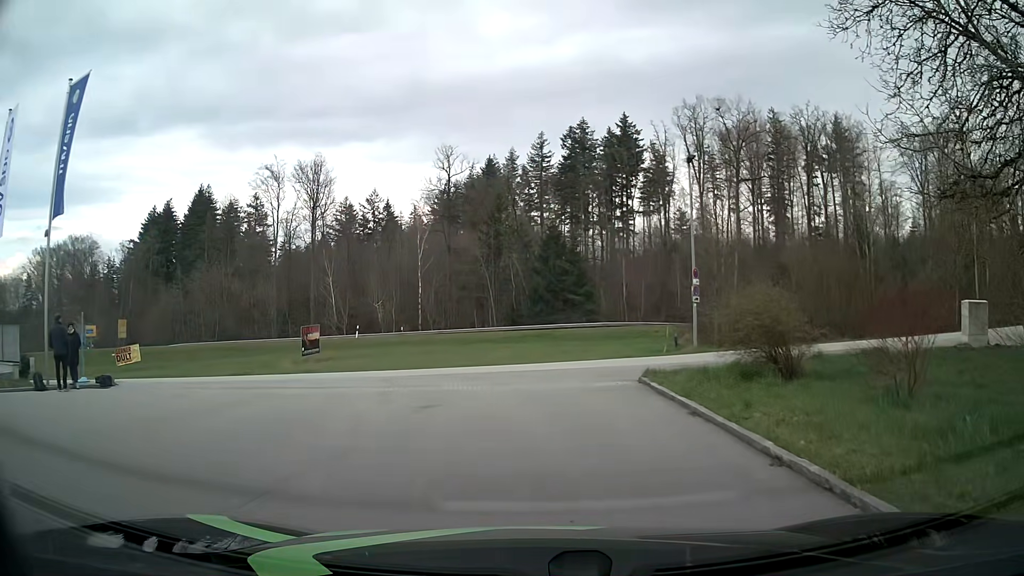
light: Day
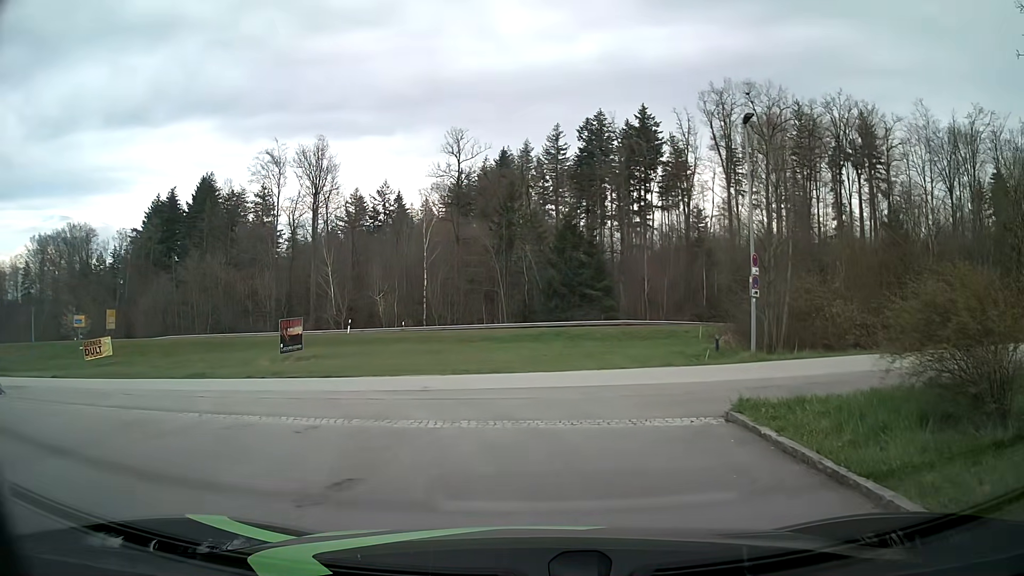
(0.0, +5.8) m; -1°
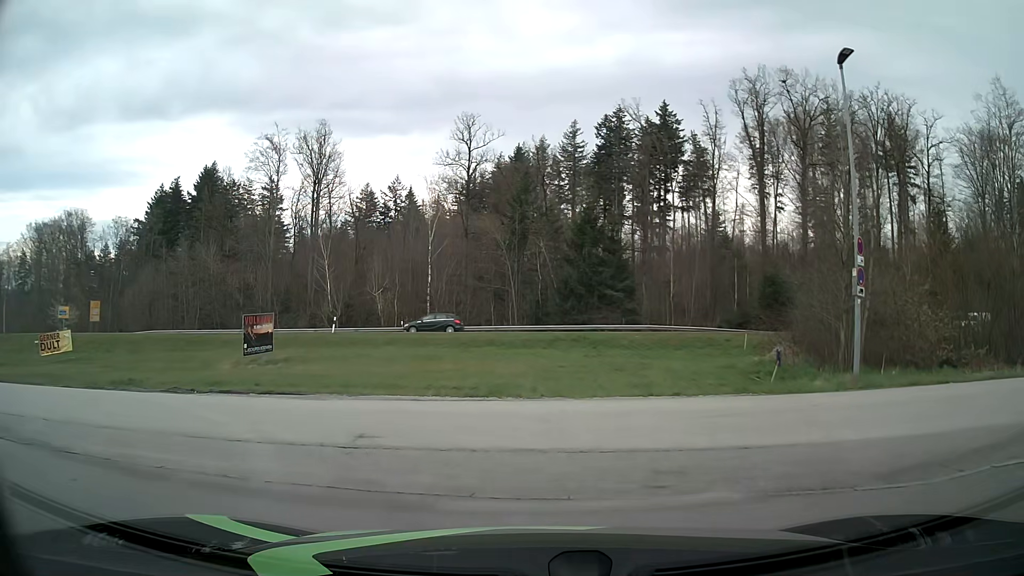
(-0.1, +6.2) m; -1°
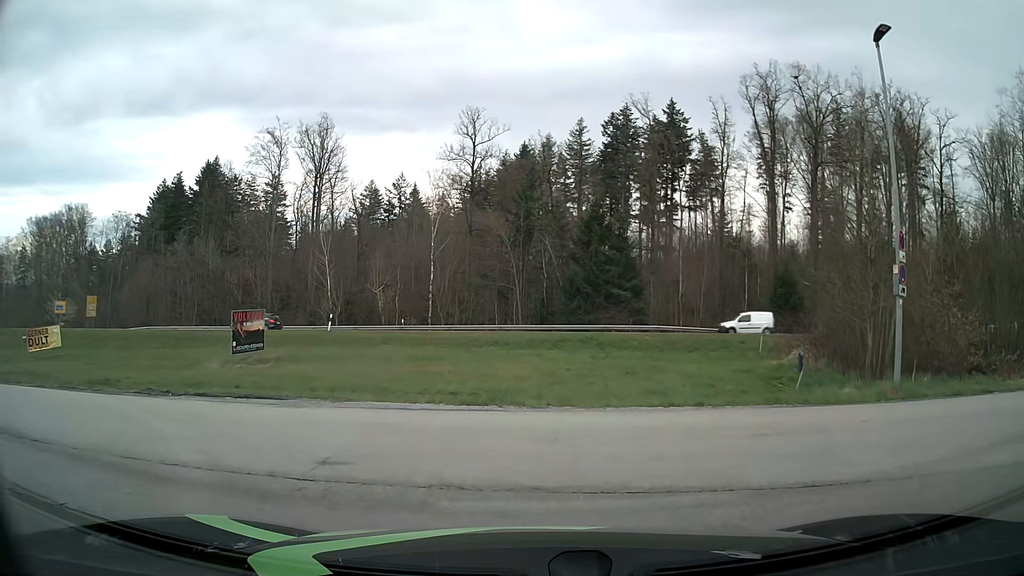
(-0.1, +1.6) m; -3°
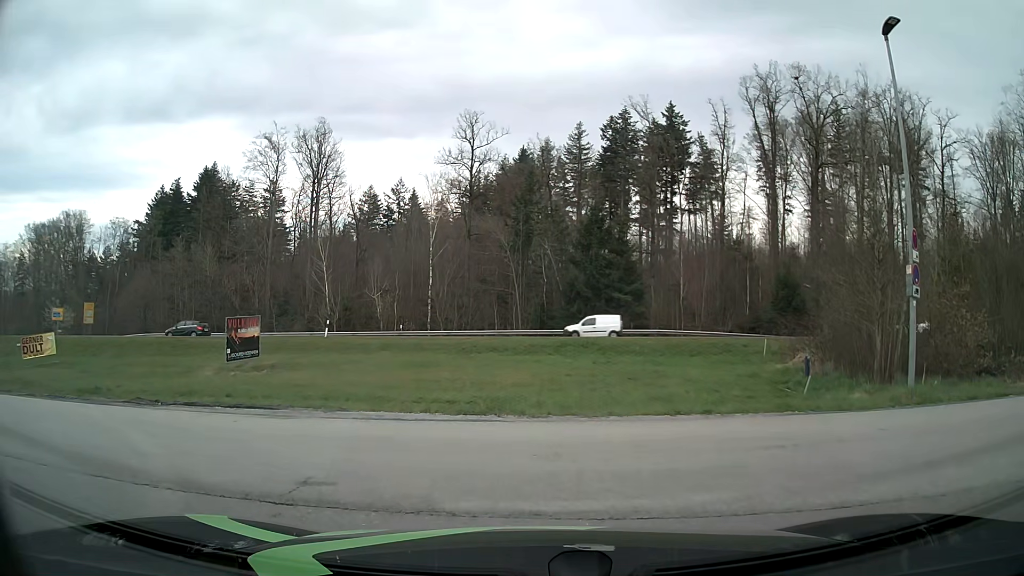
(0.0, +0.6) m; 0°
